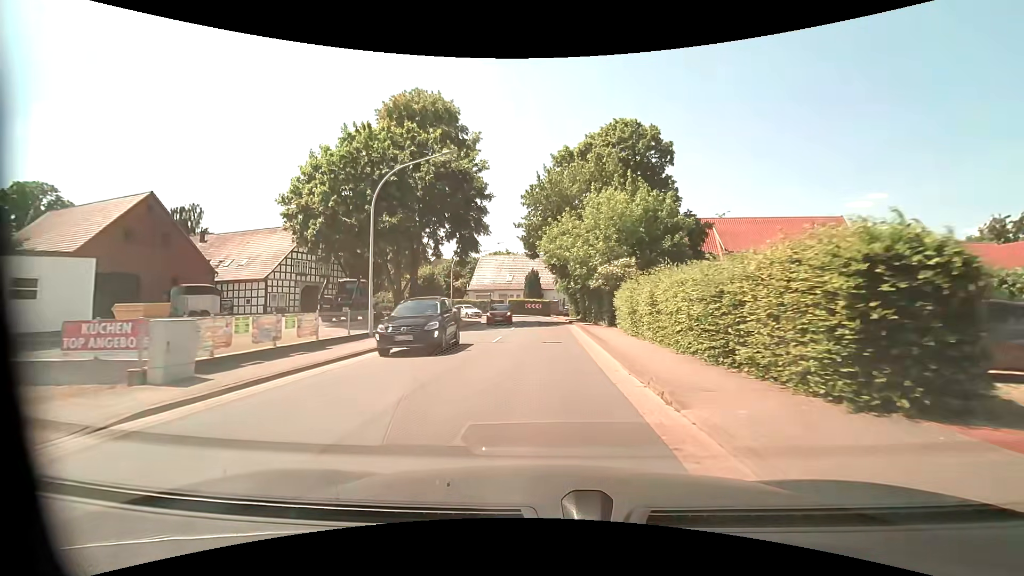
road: primary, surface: asphalt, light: Day
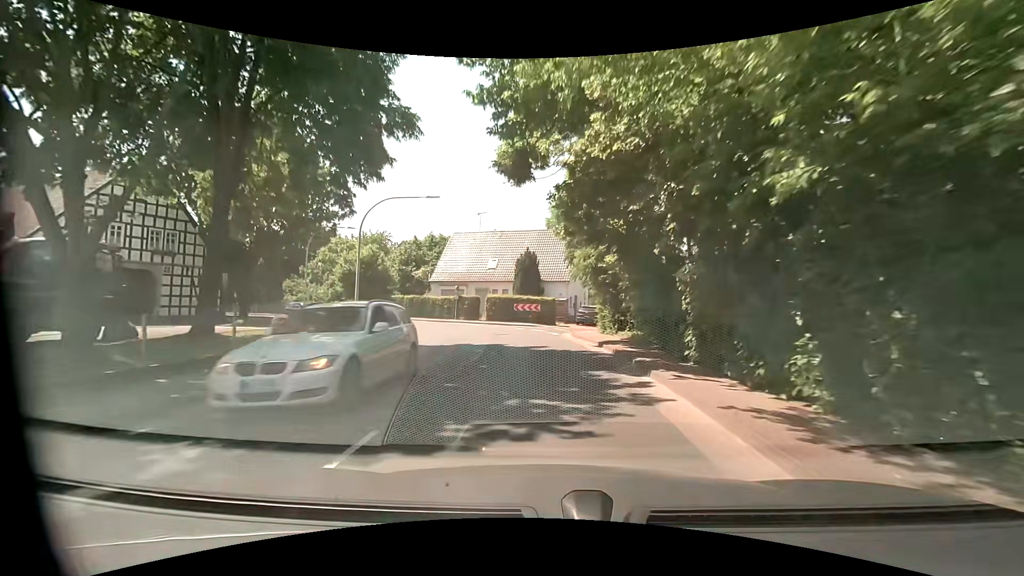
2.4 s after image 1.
(-0.1, +24.8) m; 0°
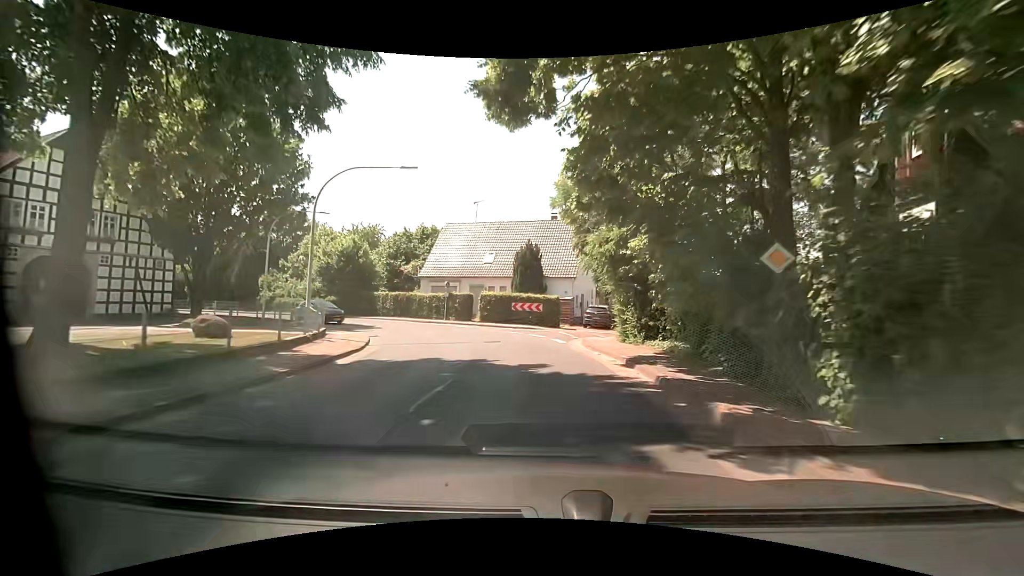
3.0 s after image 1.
(0.0, +5.1) m; 0°
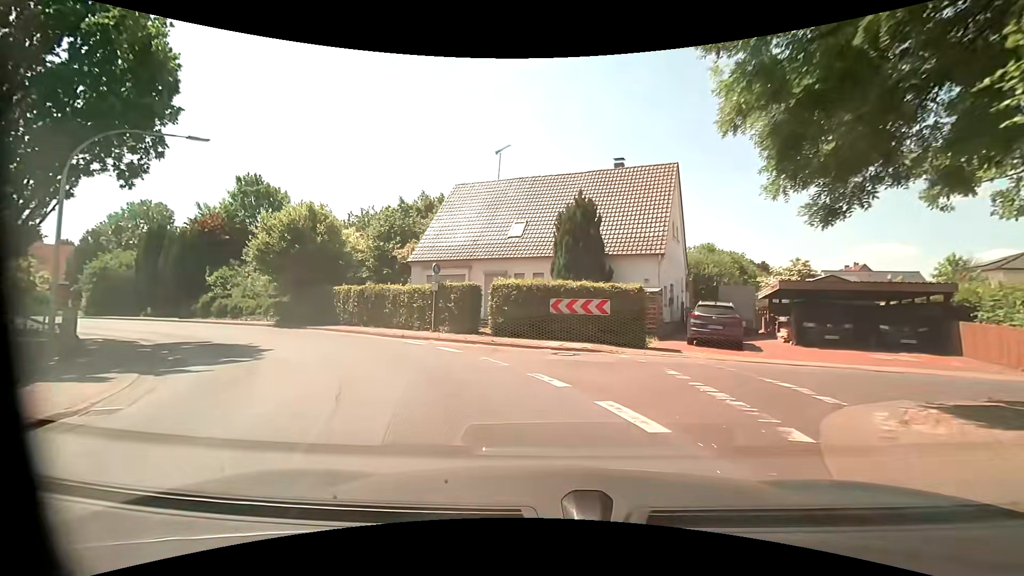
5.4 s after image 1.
(-0.3, +15.4) m; -4°
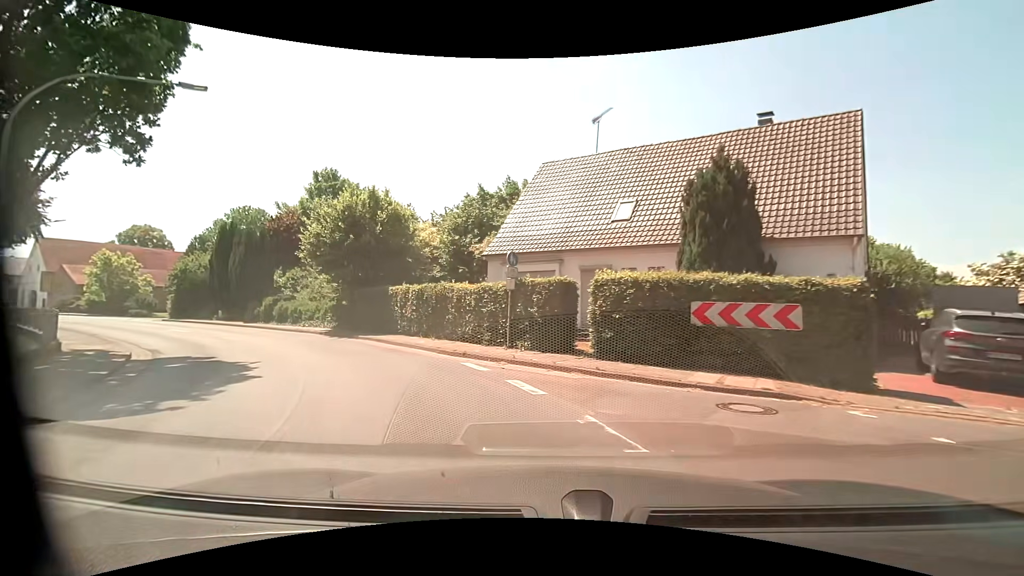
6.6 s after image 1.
(-0.5, +6.1) m; -9°
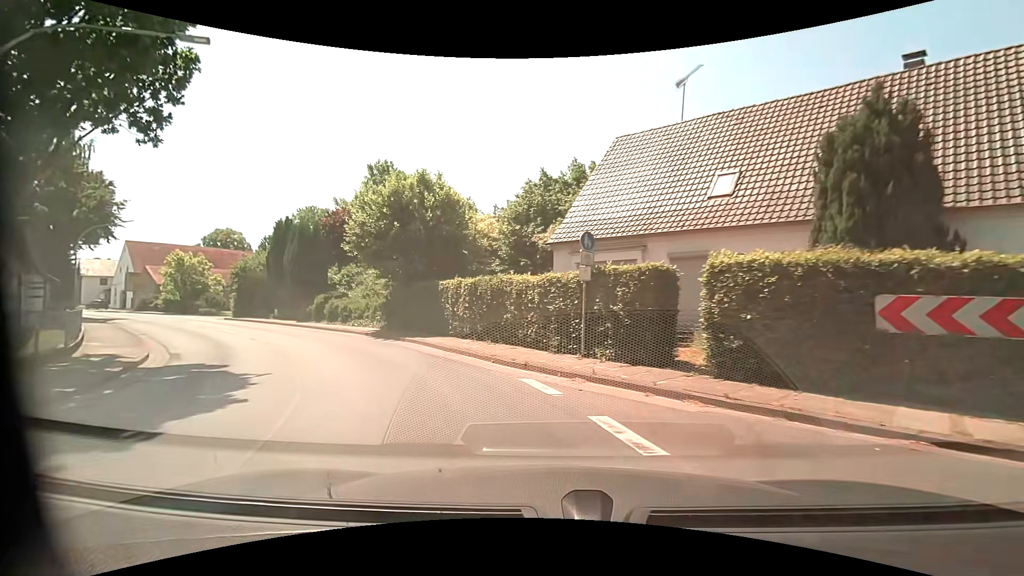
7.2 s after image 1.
(-0.3, +3.2) m; -8°
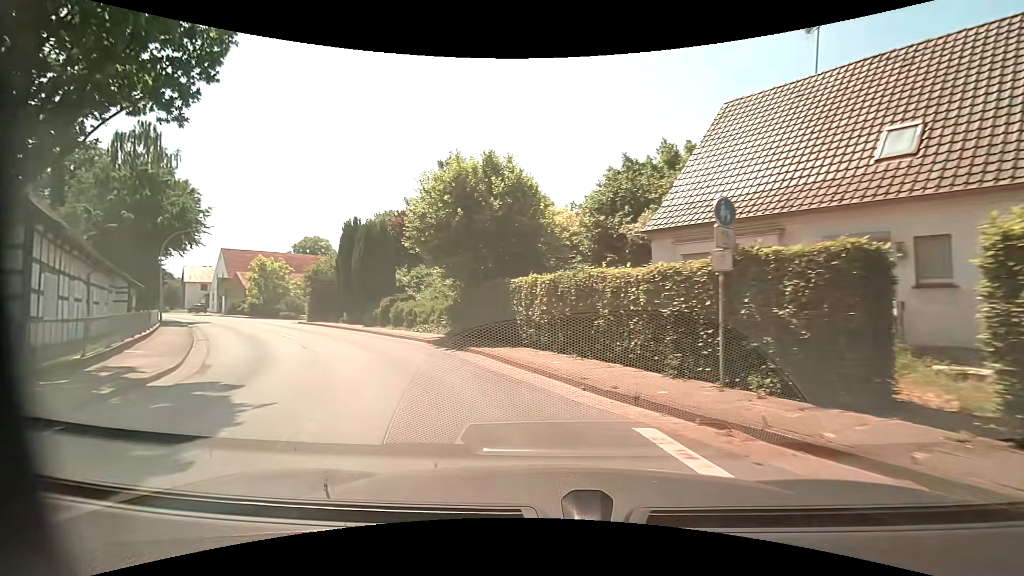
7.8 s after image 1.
(-0.3, +3.3) m; -9°
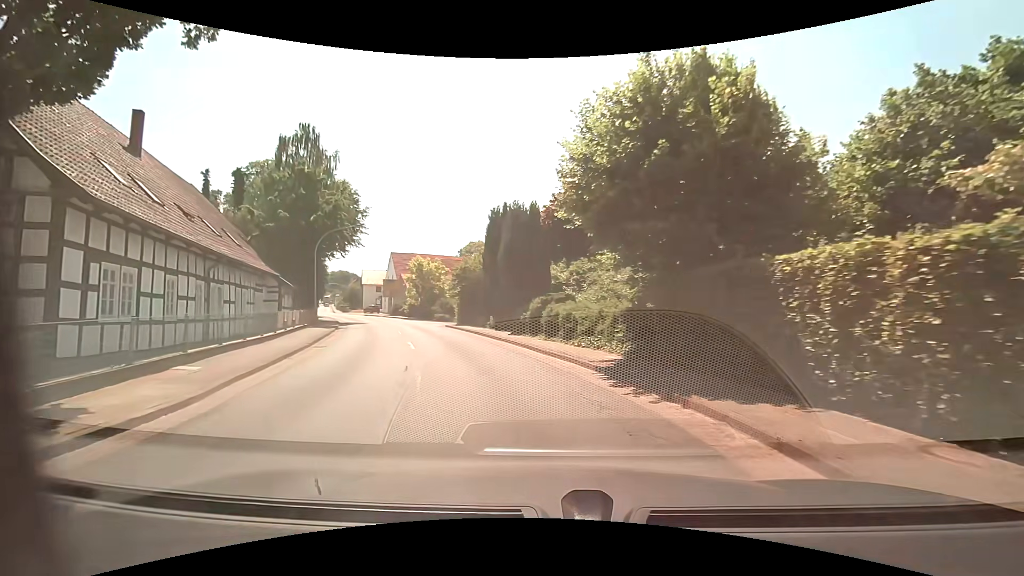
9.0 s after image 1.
(-1.2, +7.0) m; -18°
(-1, +10) (-4, +20) (-7, +29) (-10, +38) (-14, +48) (-19, +57) (-24, +65) (-29, +74) (-34, +82) (-40, +91) m
